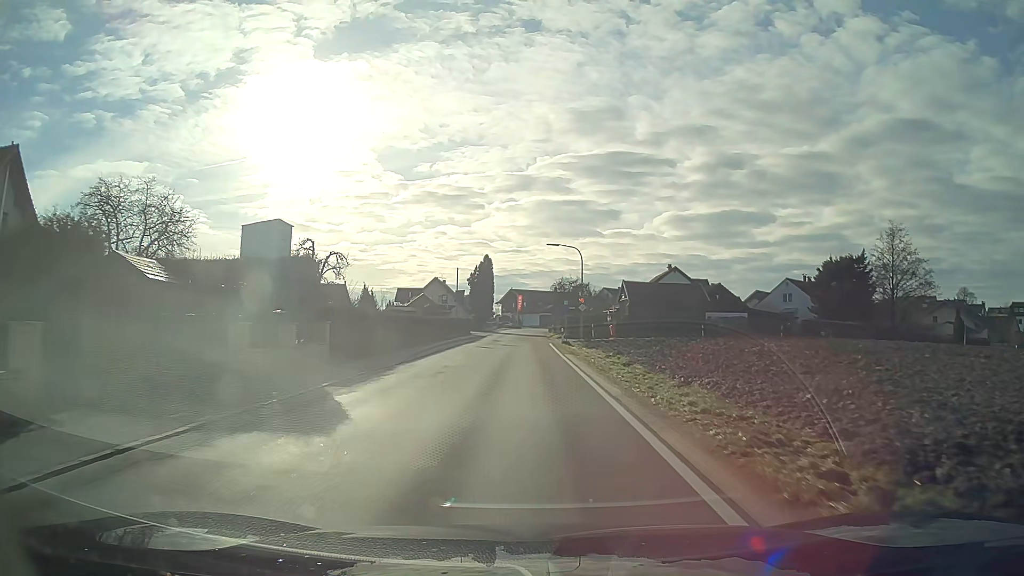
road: tertiary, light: Day
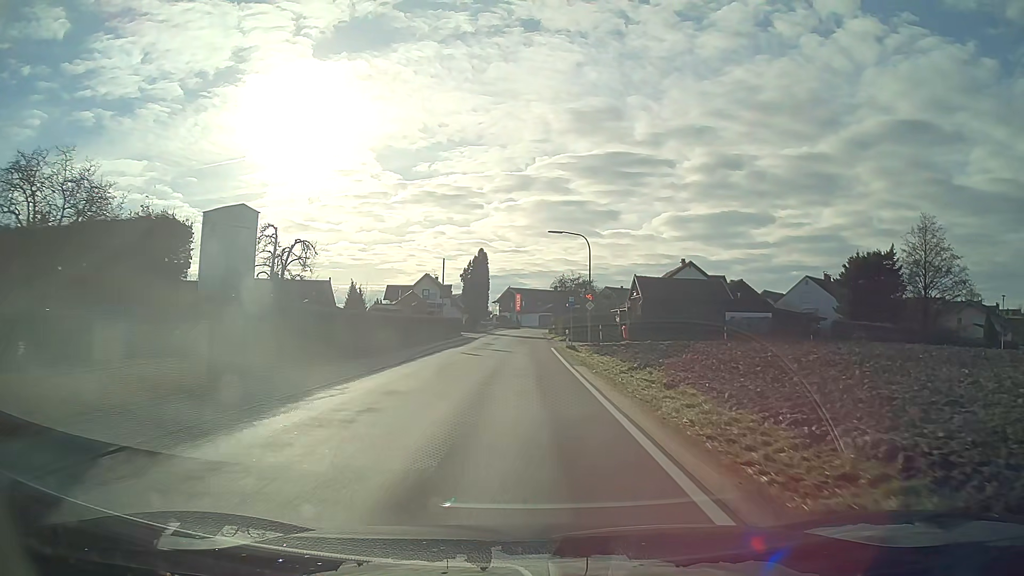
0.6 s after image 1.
(0.0, +7.6) m; 0°
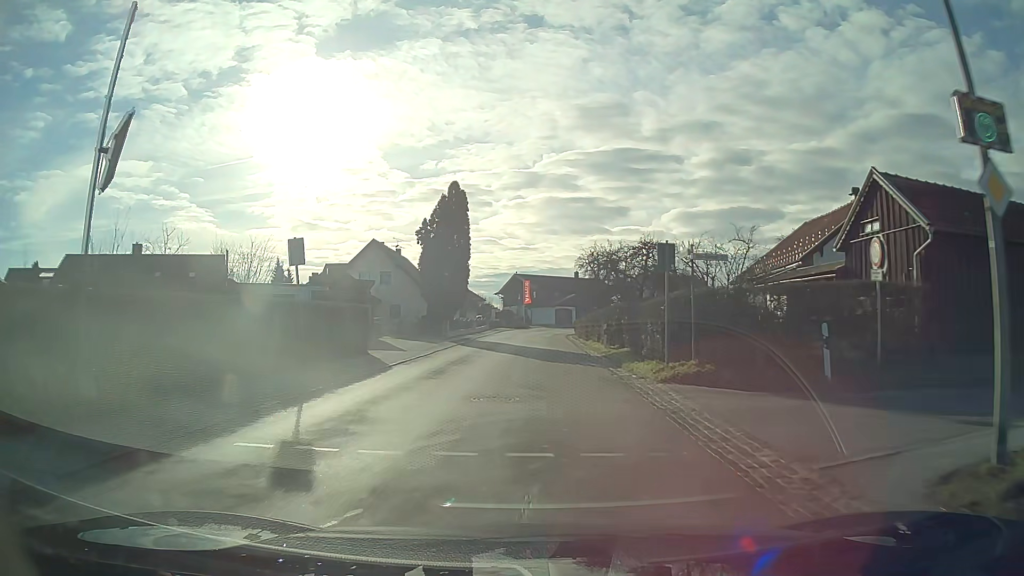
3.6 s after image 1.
(-0.4, +37.6) m; -1°
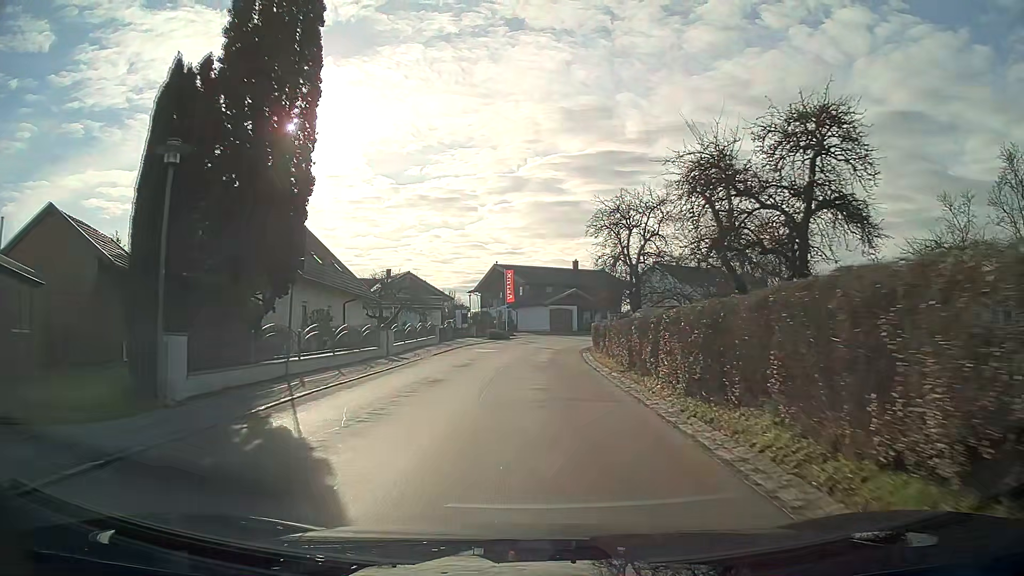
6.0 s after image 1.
(+0.3, +29.7) m; +1°
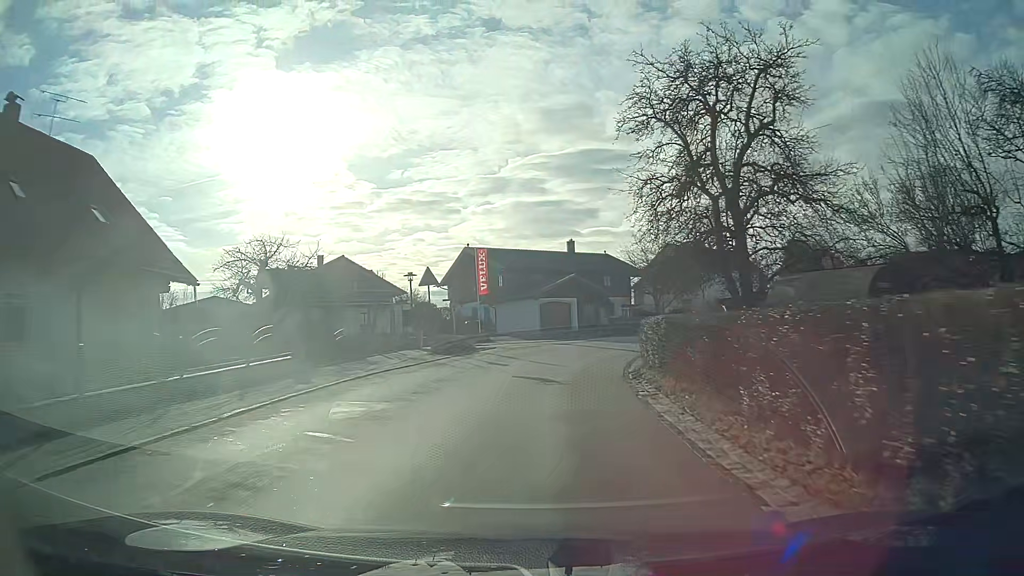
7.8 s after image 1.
(+0.2, +22.0) m; +2°
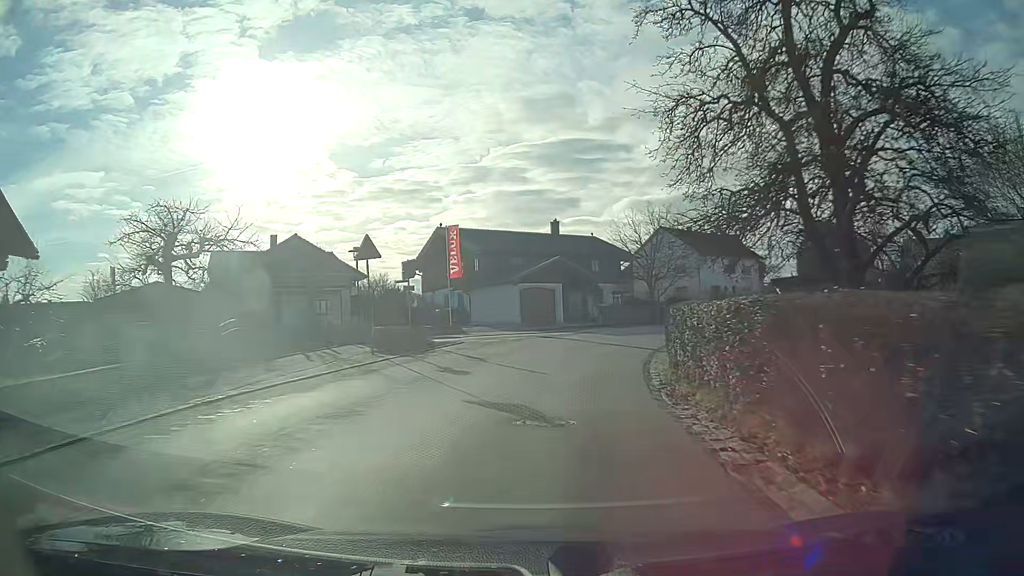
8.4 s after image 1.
(+0.1, +7.1) m; +2°
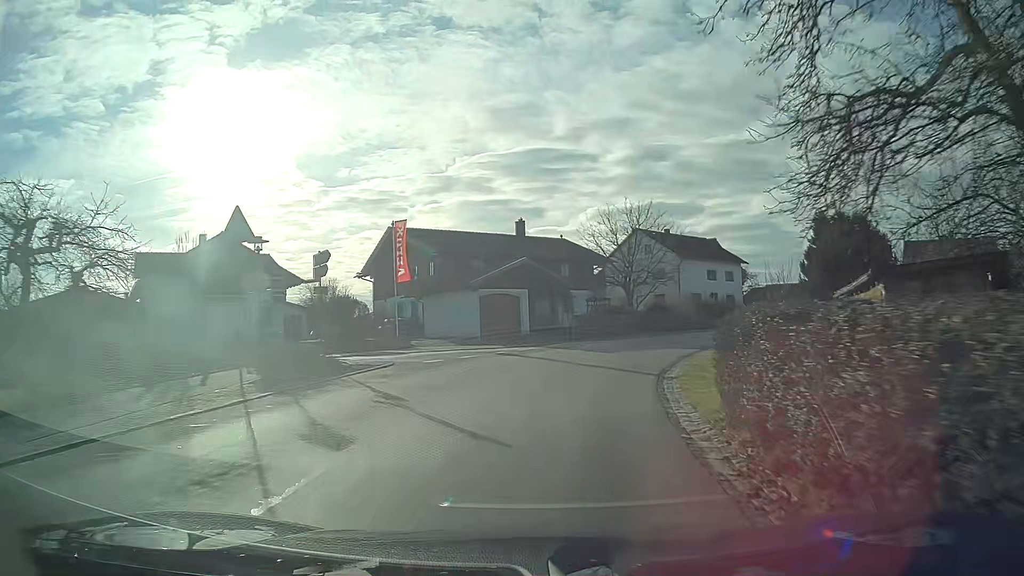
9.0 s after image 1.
(+0.2, +6.9) m; +3°
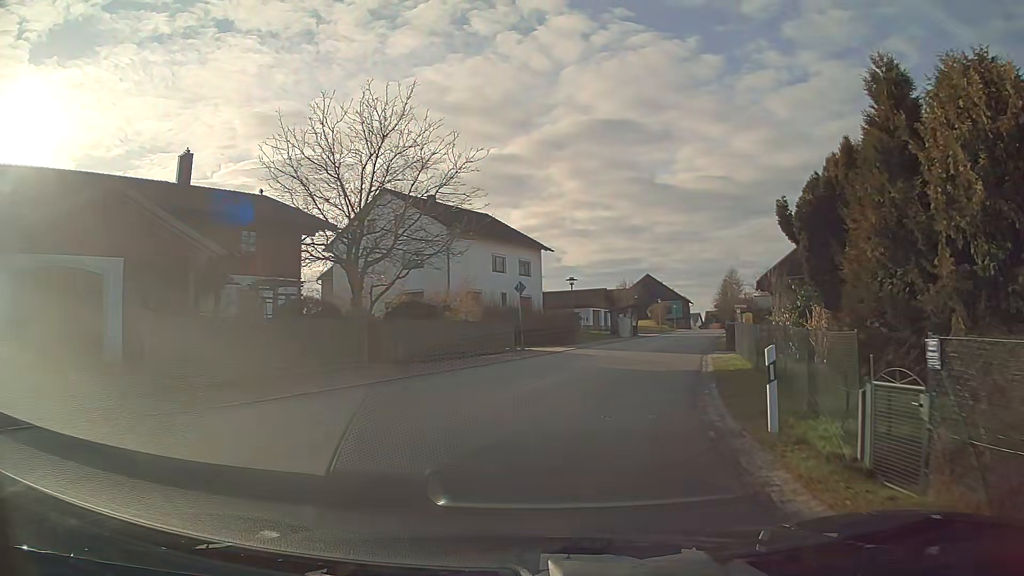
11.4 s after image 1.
(+5.1, +26.3) m; +23°
(+1, +10) (+2, +20) (+5, +30) (+7, +39) (+10, +49) (+12, +59) (+14, +68) (+17, +78) (+19, +88) (+22, +97) m
